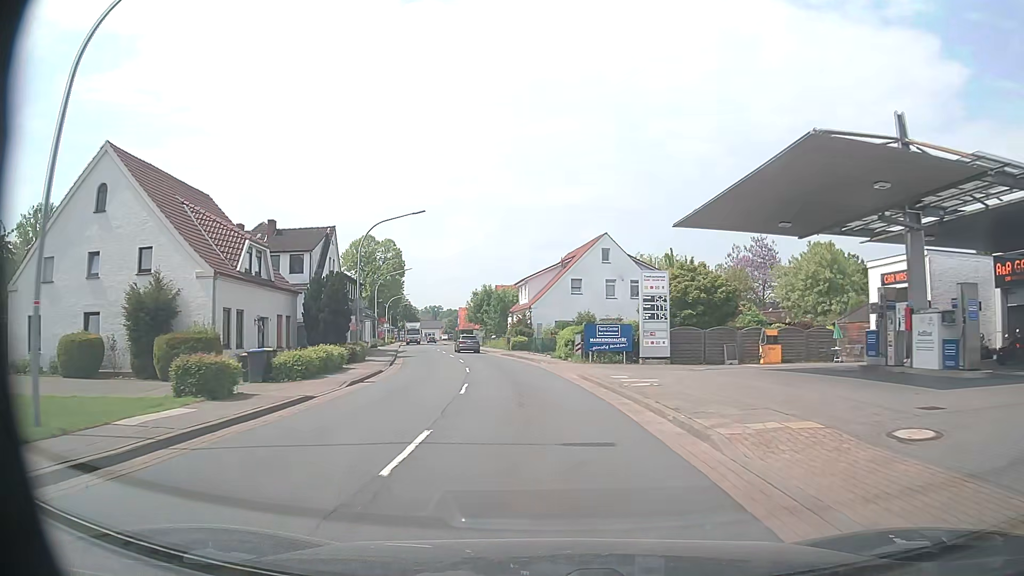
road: primary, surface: asphalt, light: Day
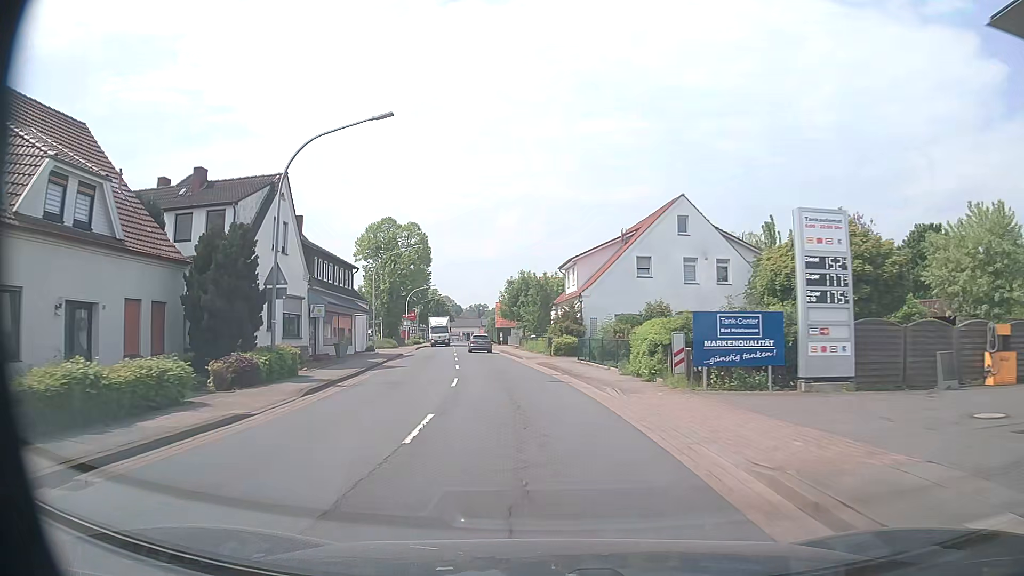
(-0.4, +16.5) m; -4°
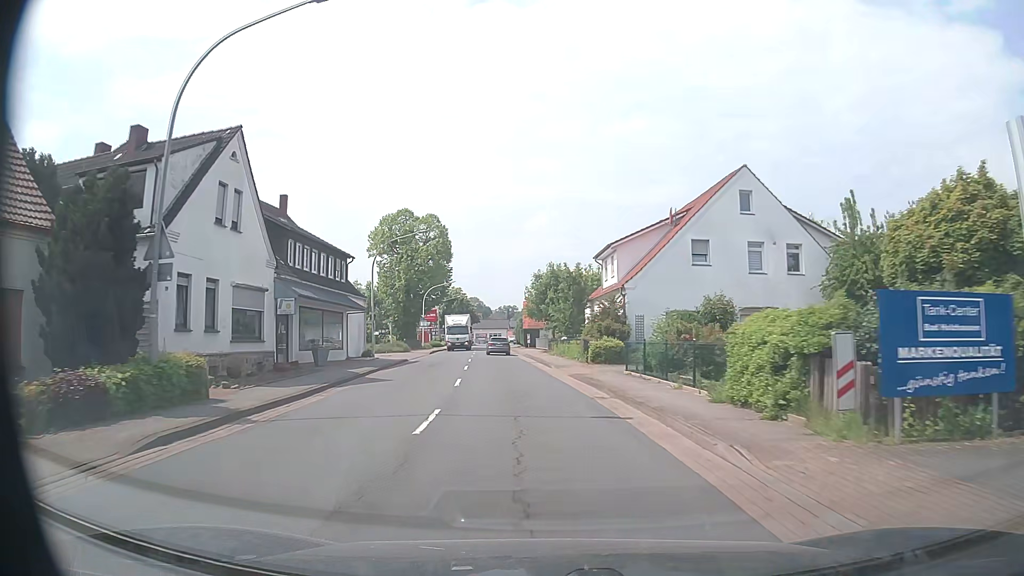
(-0.2, +8.2) m; -3°
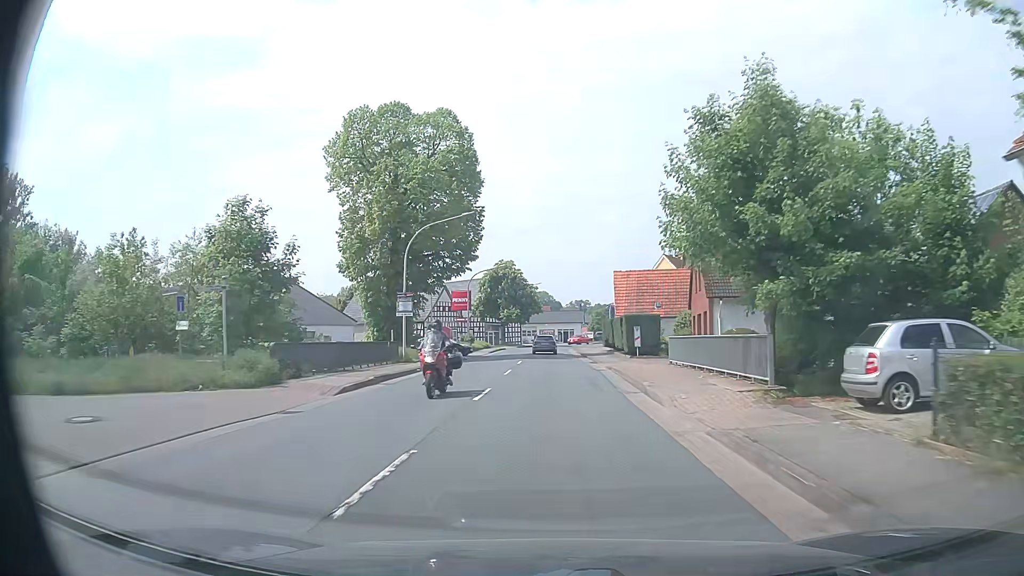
(-3.0, +41.1) m; -6°
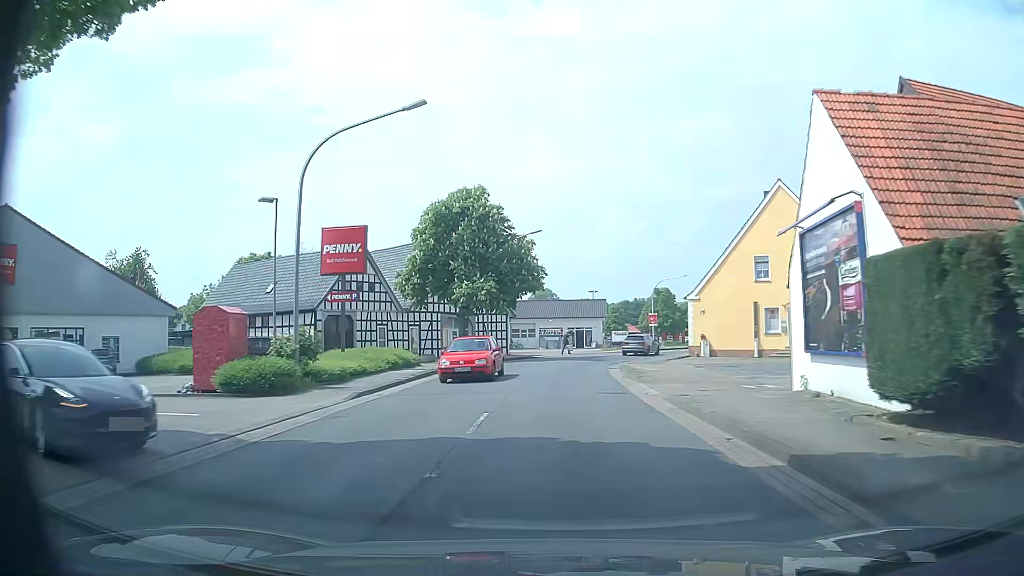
(-0.3, +41.3) m; 0°
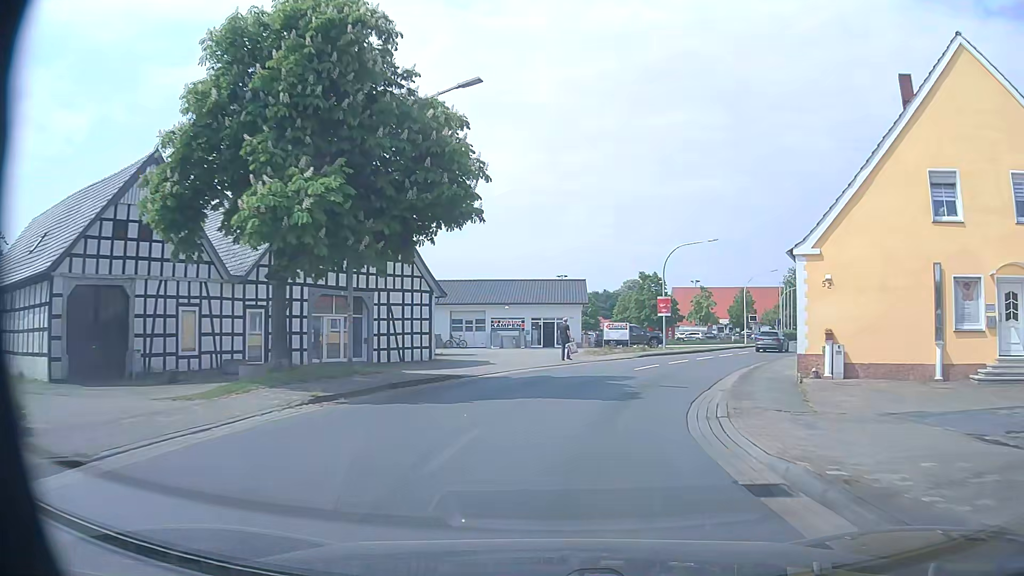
(+0.4, +23.6) m; +3°
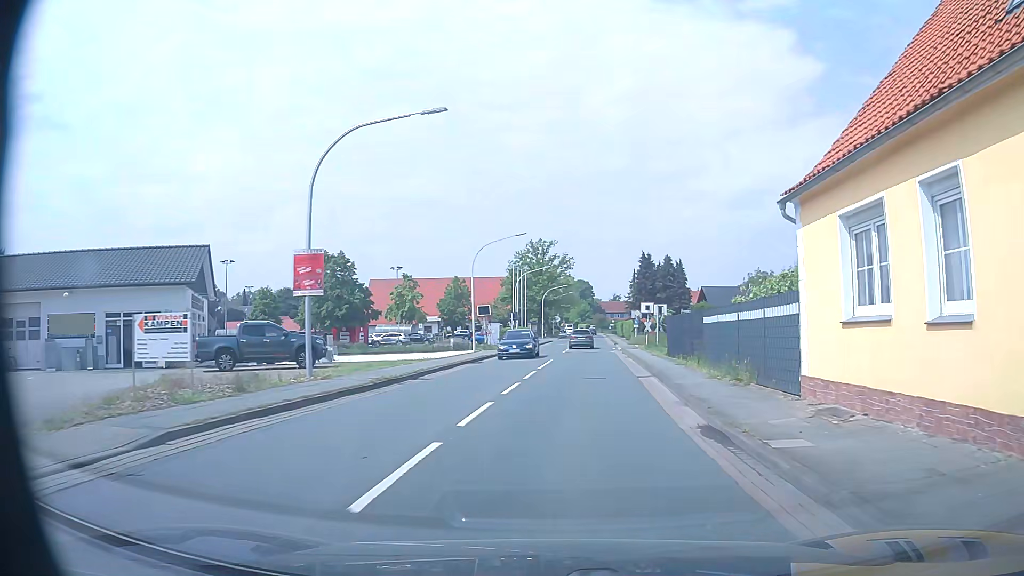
(+5.3, +25.1) m; +25°
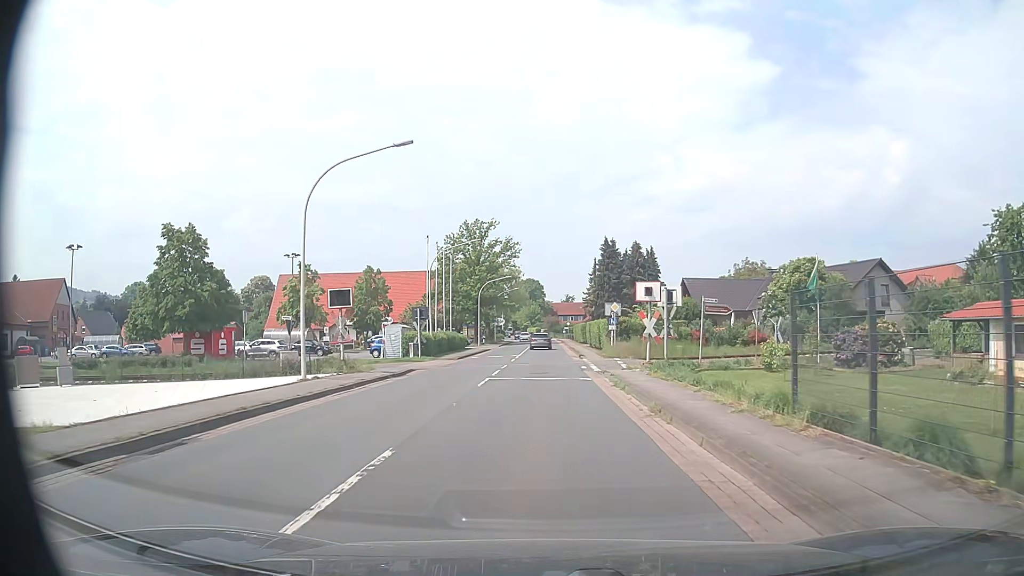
(+1.3, +22.2) m; +4°
